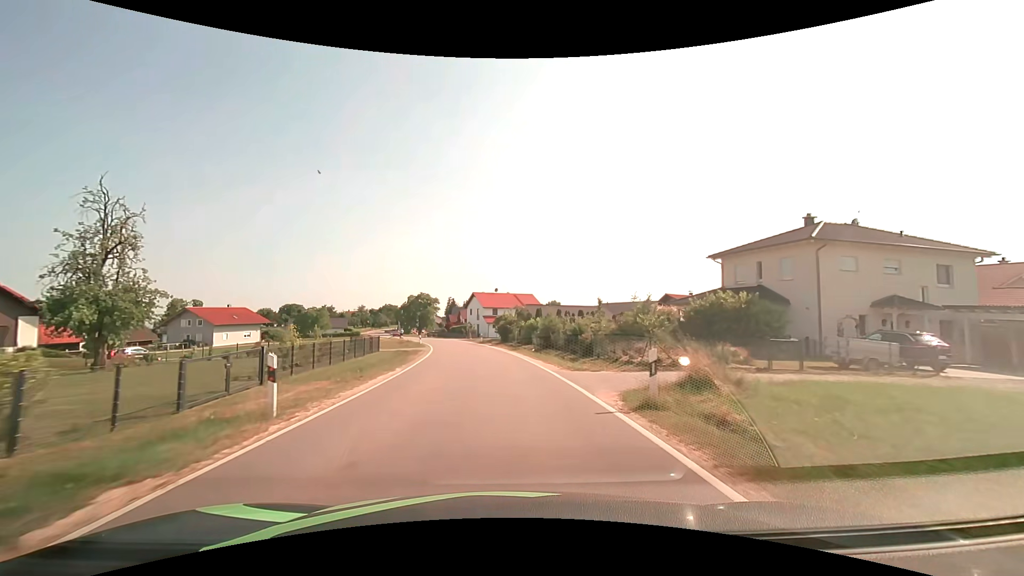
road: tertiary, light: Day
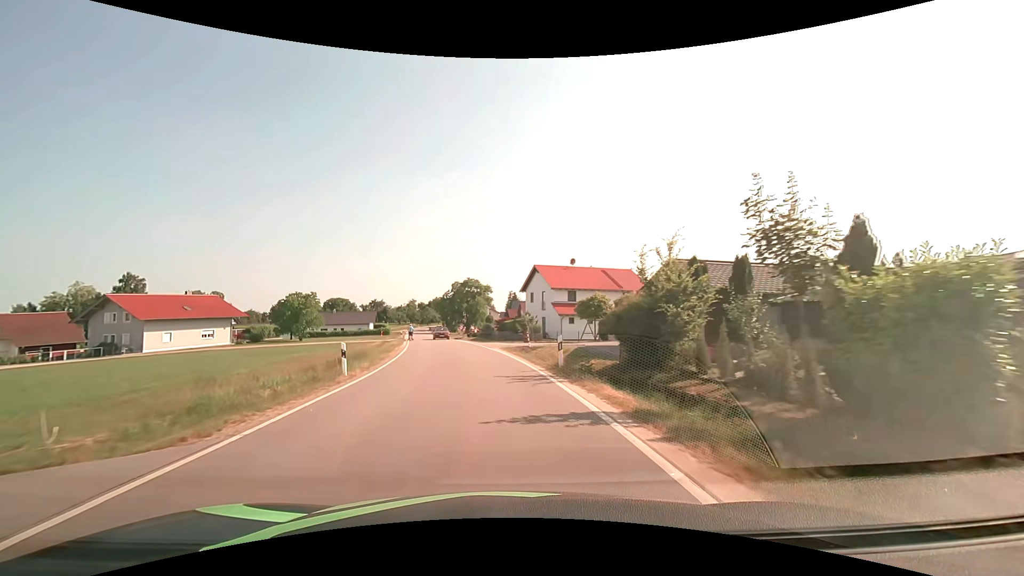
(-2.1, +38.4) m; -7°
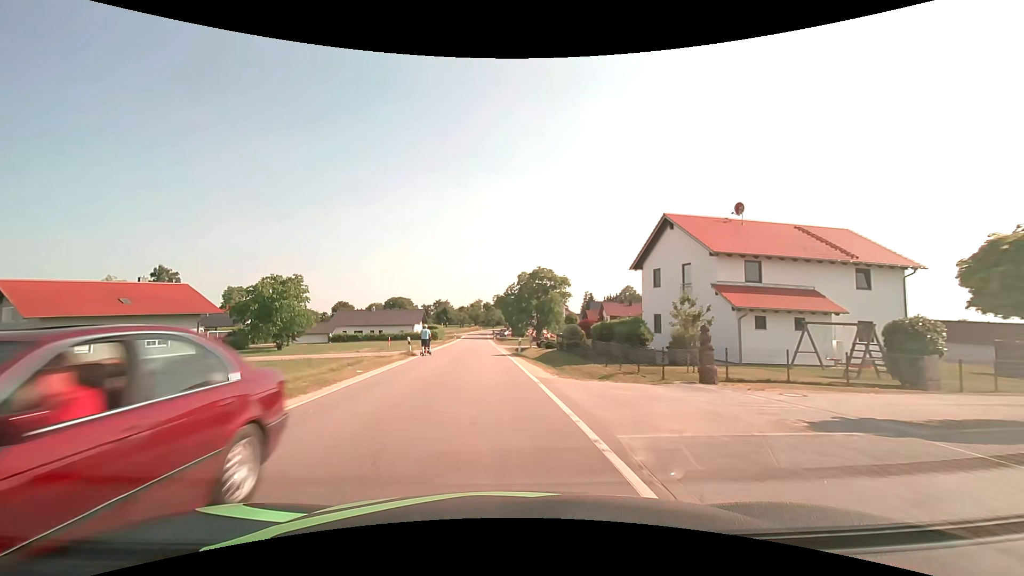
(-1.8, +27.8) m; -8°
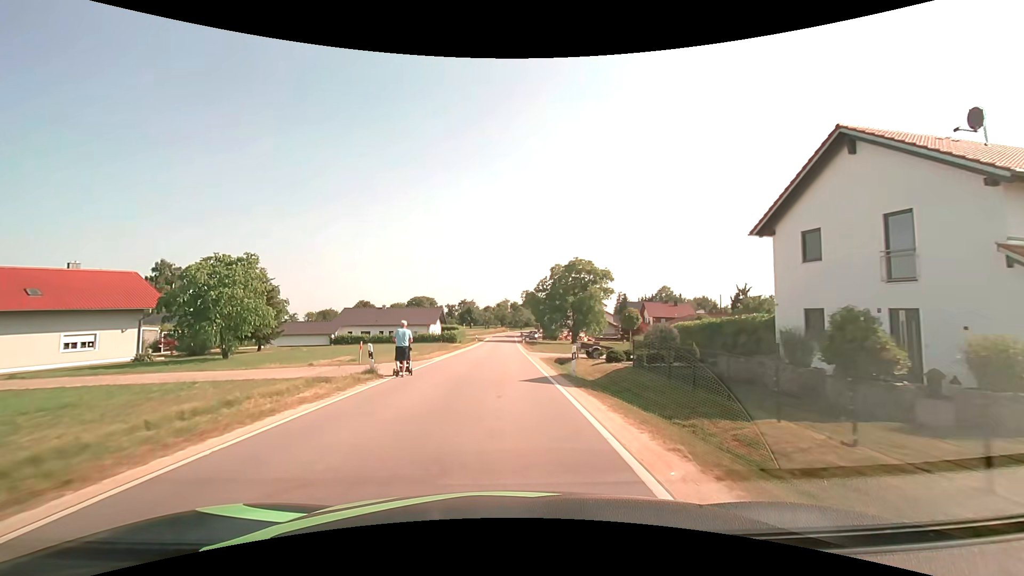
(-0.5, +13.7) m; -3°
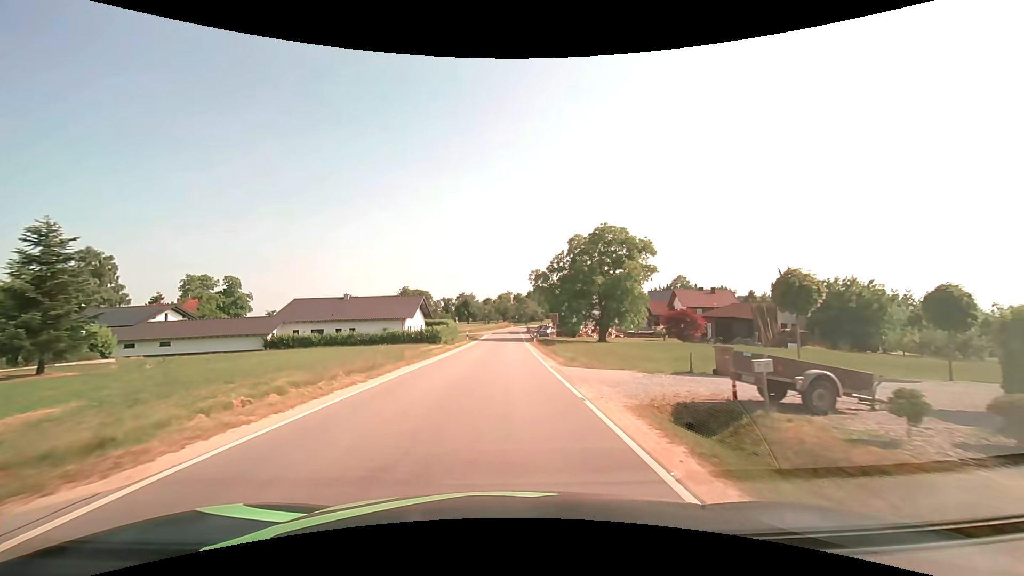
(-0.1, +21.0) m; 0°
(0, +10) (0, +20) (0, +30) (0, +40) (0, +50) (0, +60) (0, +70) (0, +80) (0, +90) (+1, +100) m
